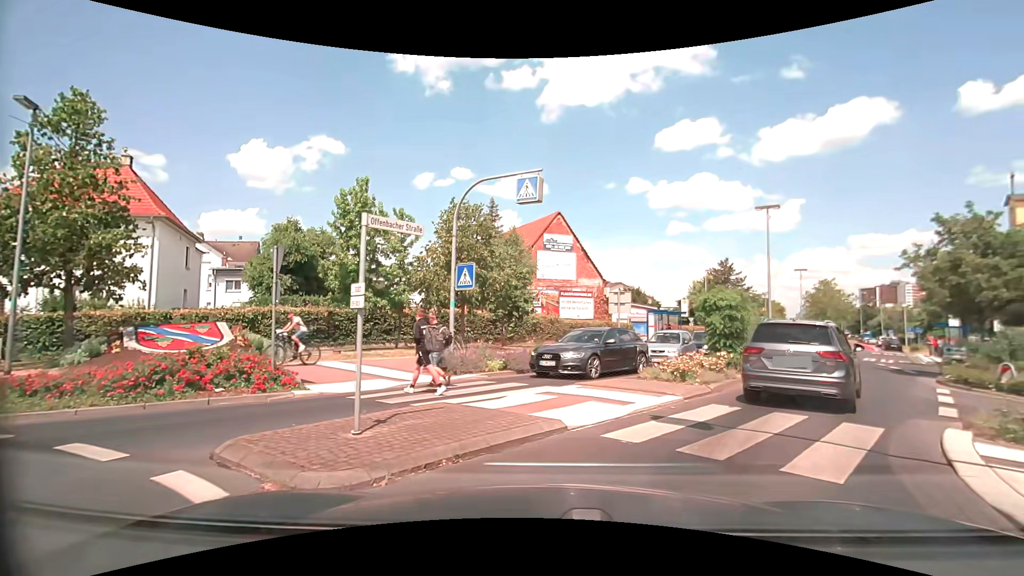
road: secondary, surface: asphalt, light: Day
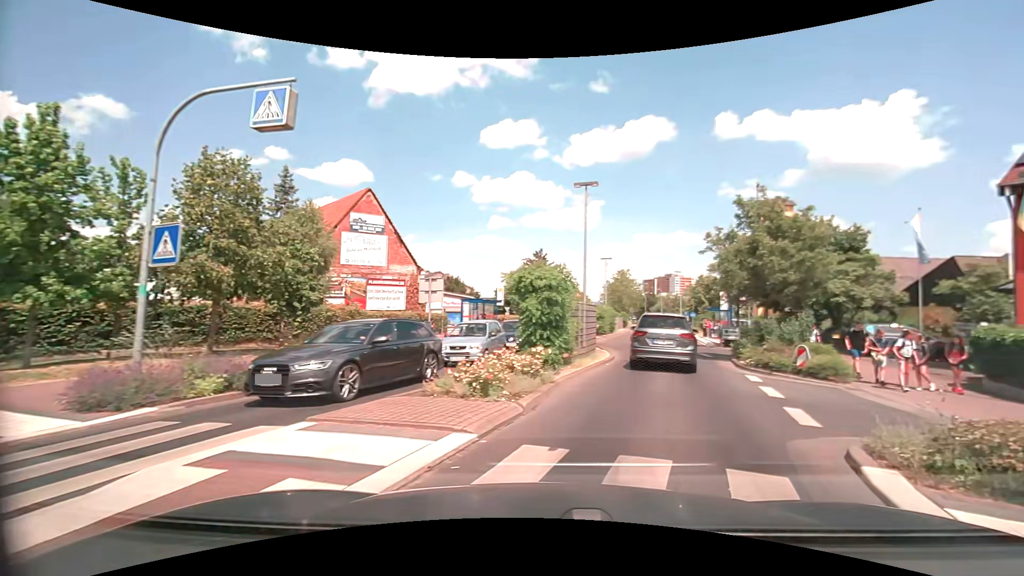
(+0.7, +4.7) m; +18°
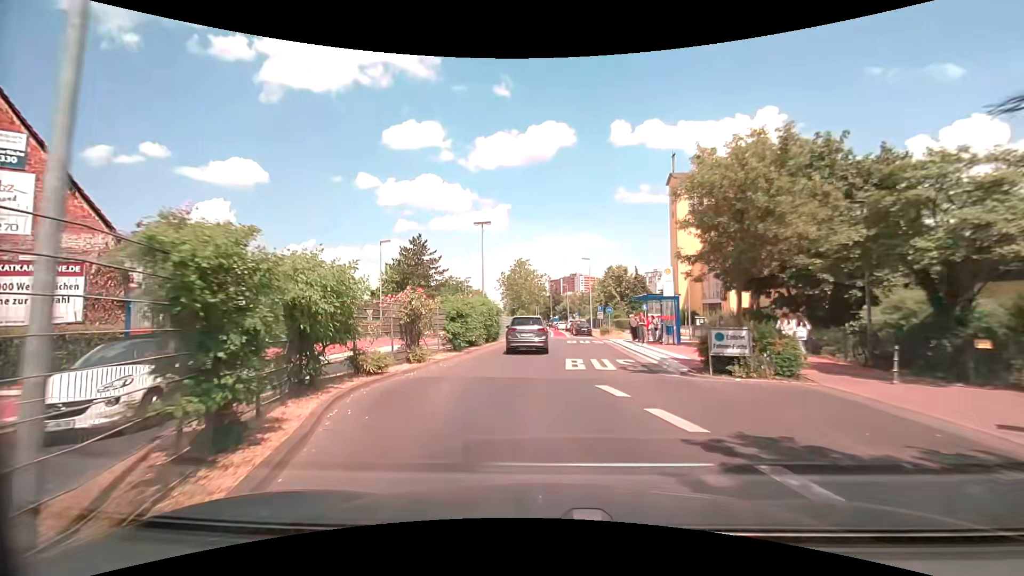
(+4.6, +19.5) m; +12°
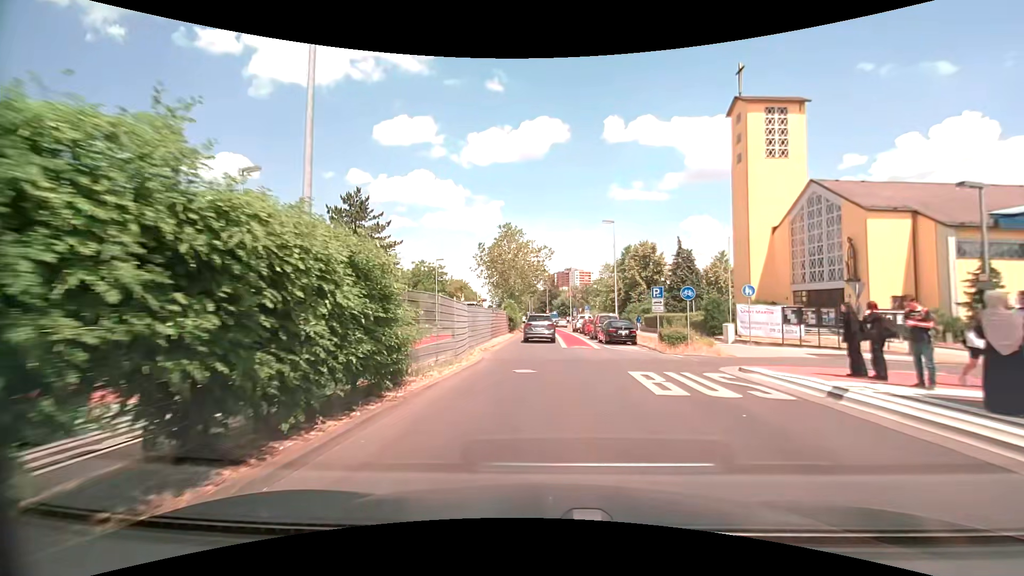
(-0.7, +24.3) m; +1°
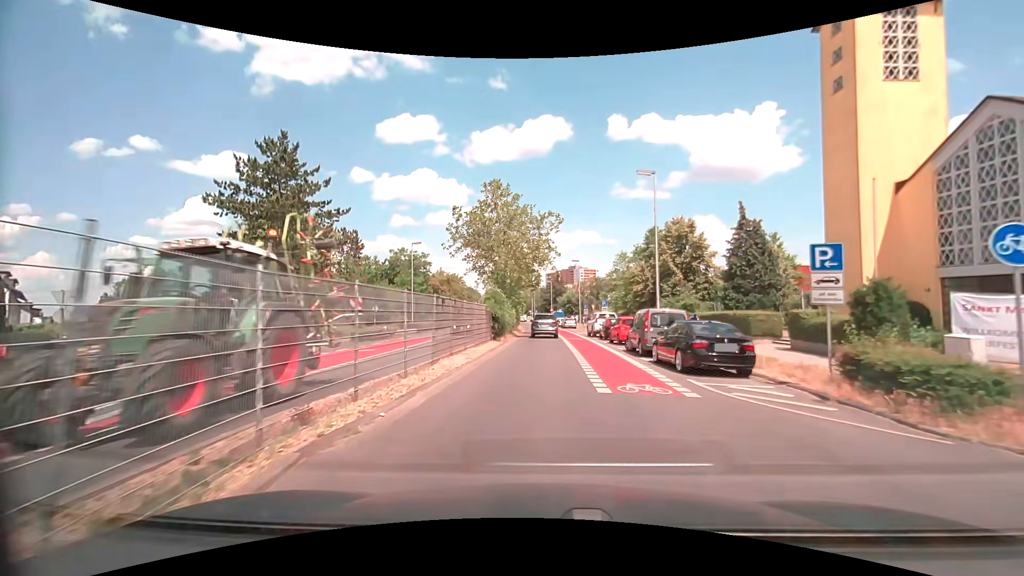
(0.0, +15.1) m; 0°
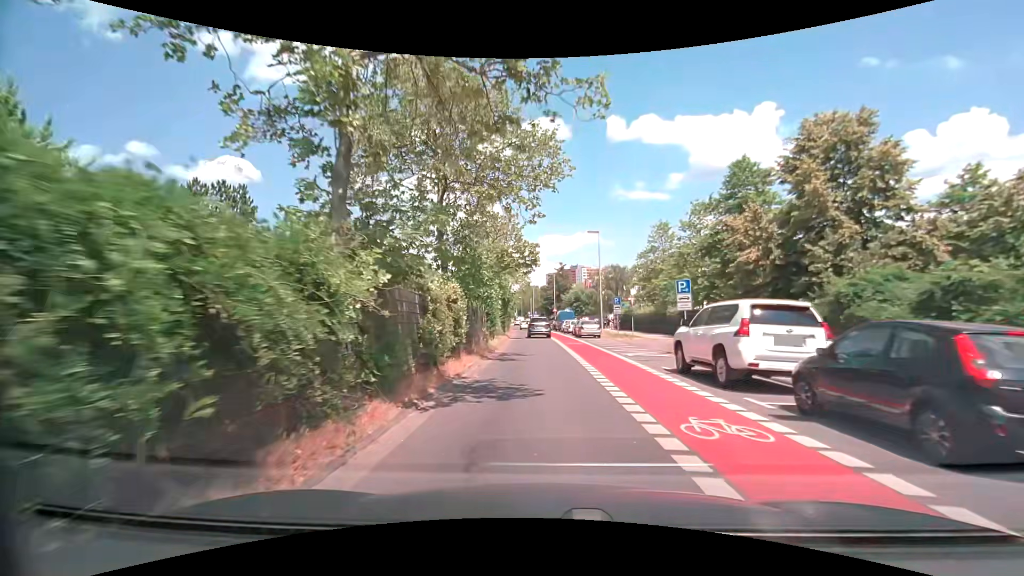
(-0.3, +26.8) m; -1°
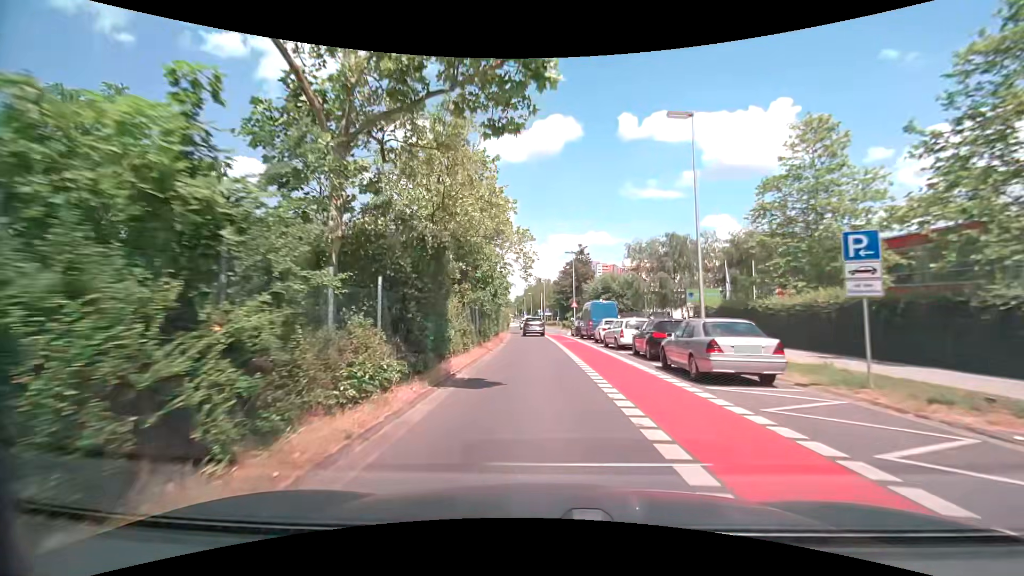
(-0.3, +28.1) m; -1°
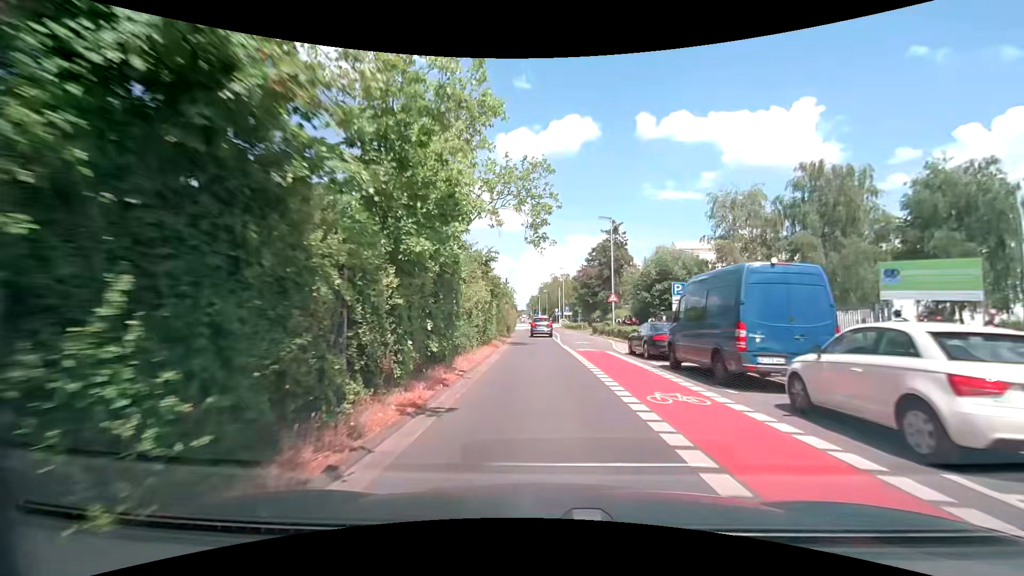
(-0.6, +23.0) m; -2°
